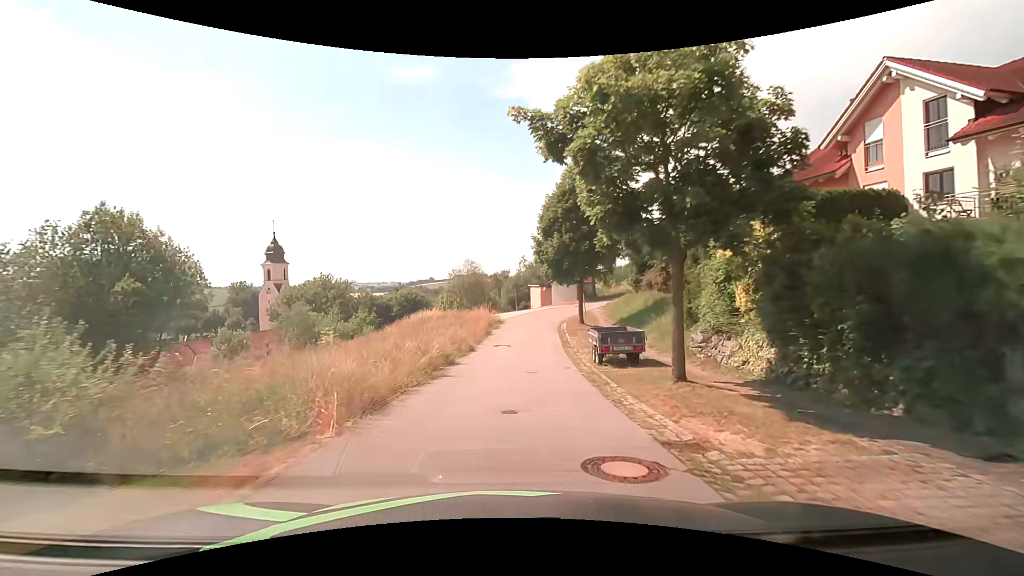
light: Day
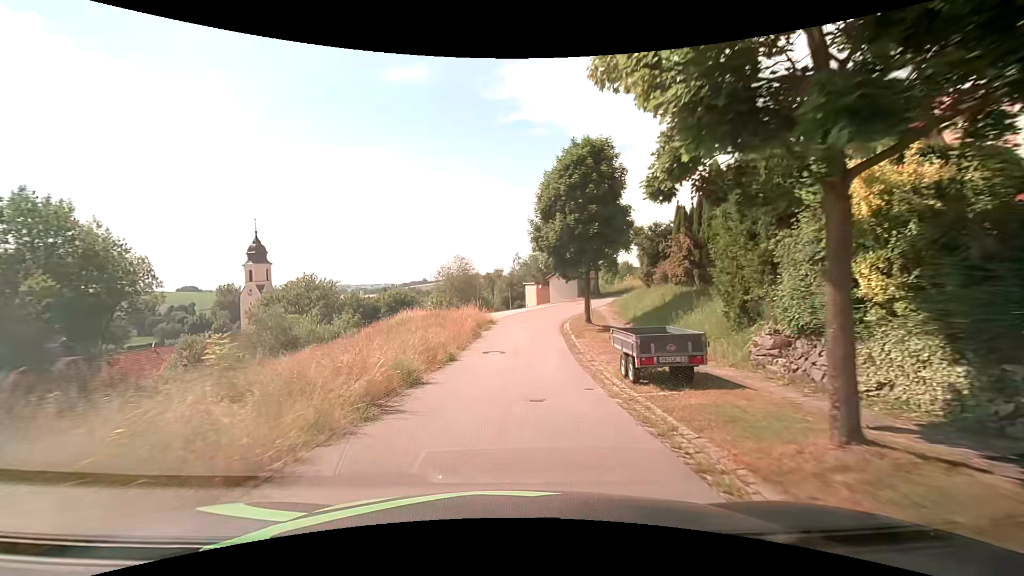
(0.0, +4.9) m; +1°
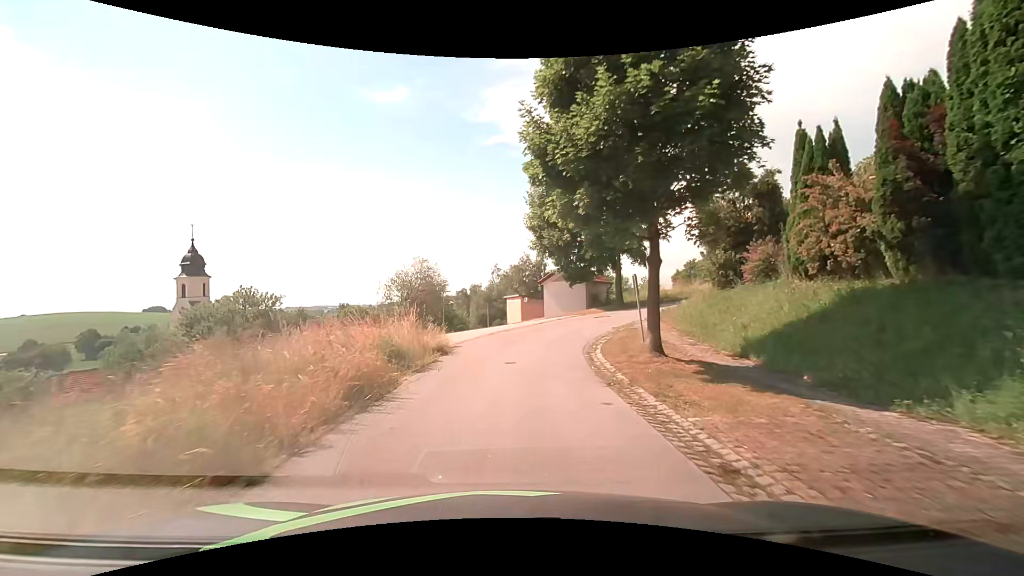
(+0.2, +14.8) m; +2°
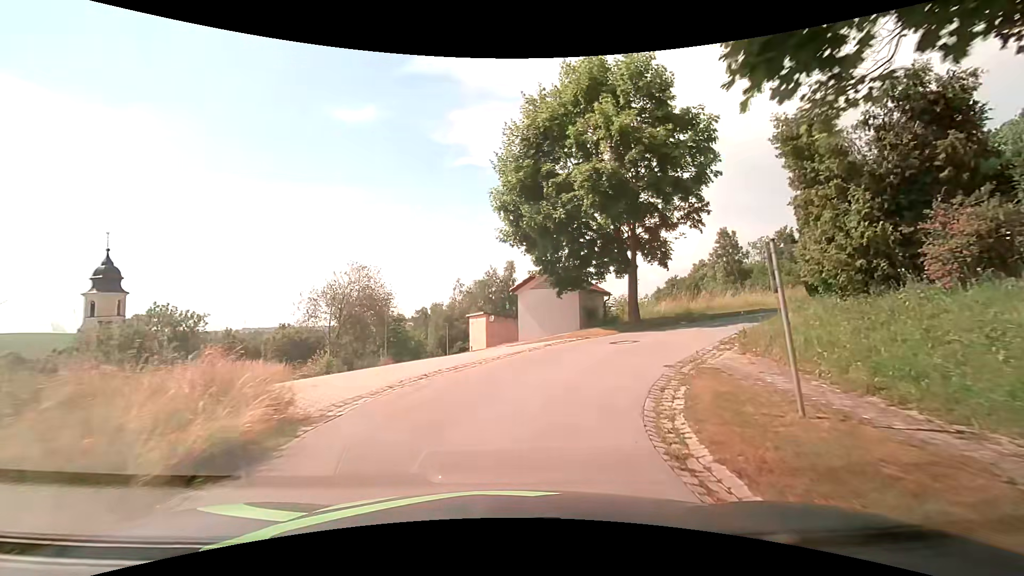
(+0.2, +9.4) m; +3°
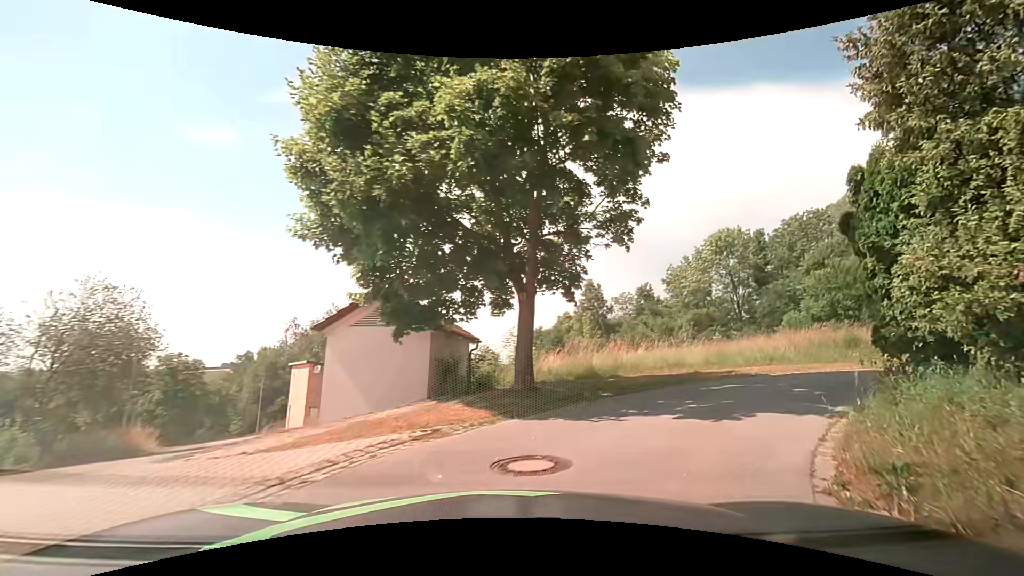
(+0.9, +8.1) m; +16°
